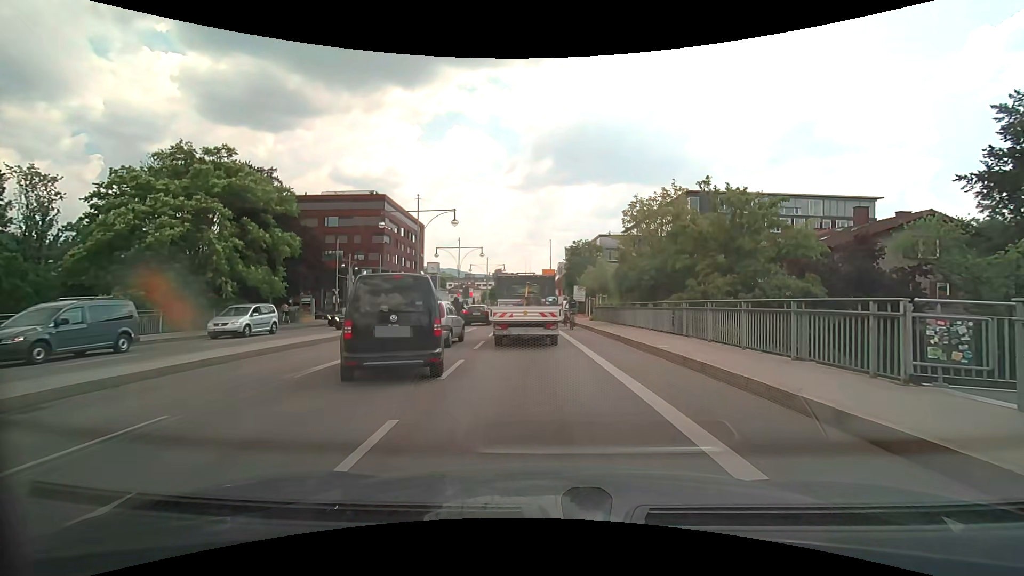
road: primary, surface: asphalt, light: Day
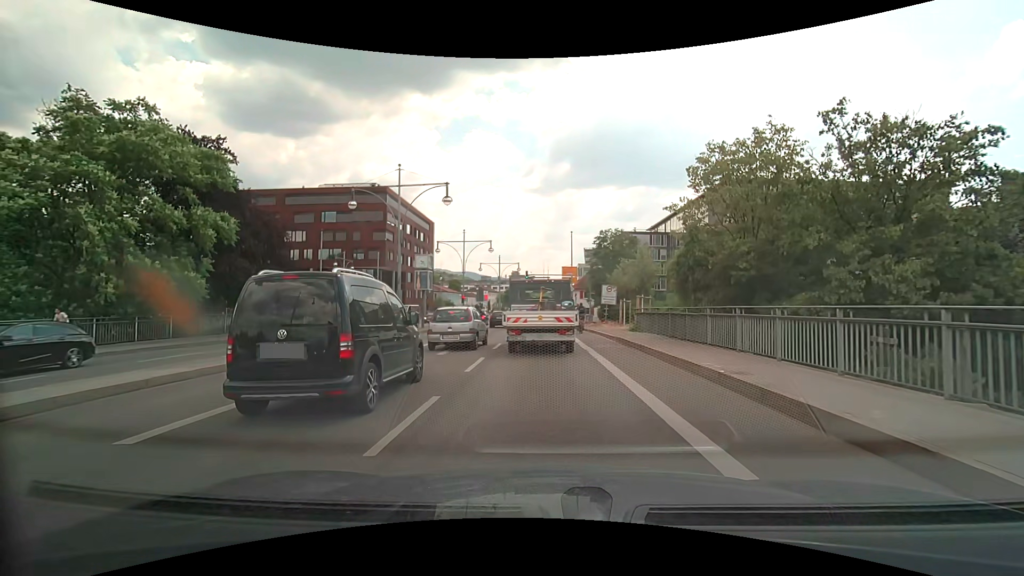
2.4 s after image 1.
(-0.2, +10.2) m; -2°
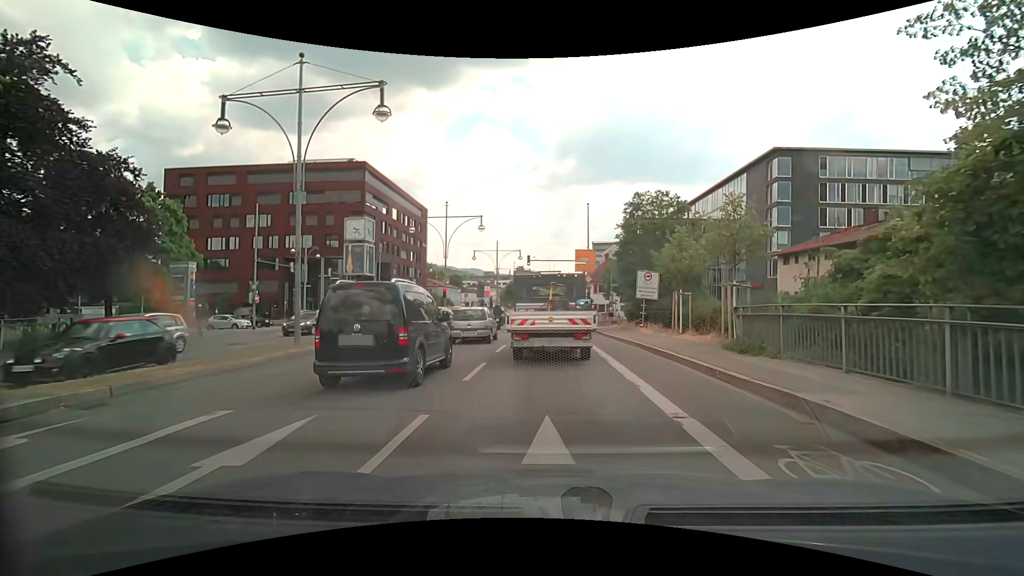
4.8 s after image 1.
(-0.1, +13.4) m; 0°
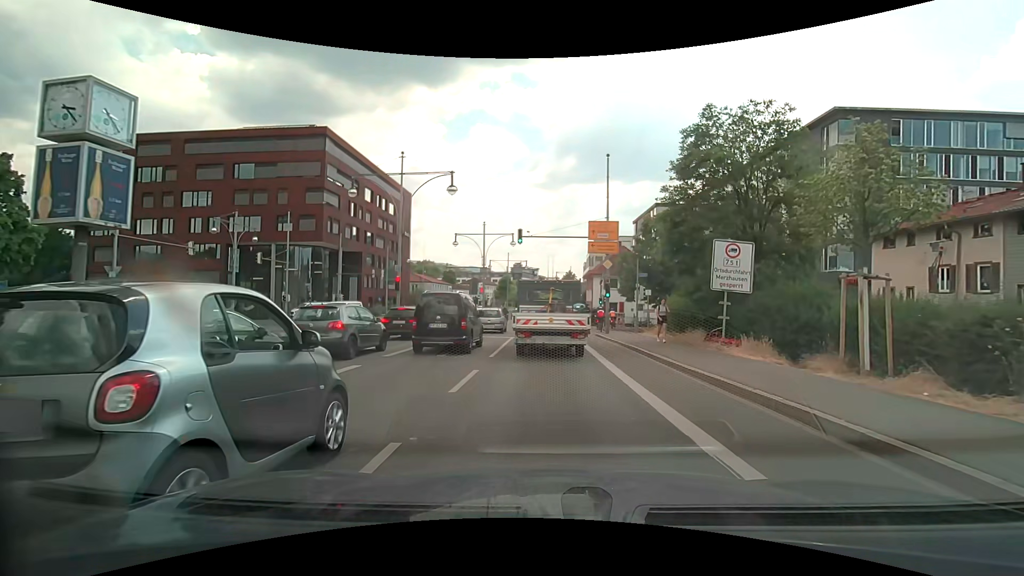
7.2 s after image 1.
(0.0, +13.3) m; 0°
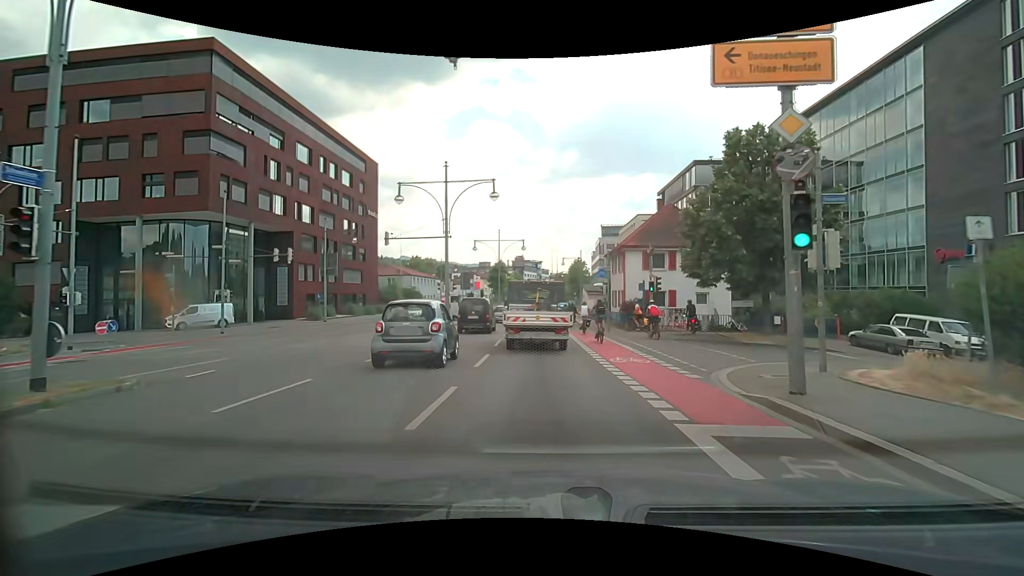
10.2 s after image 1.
(0.0, +21.2) m; -1°
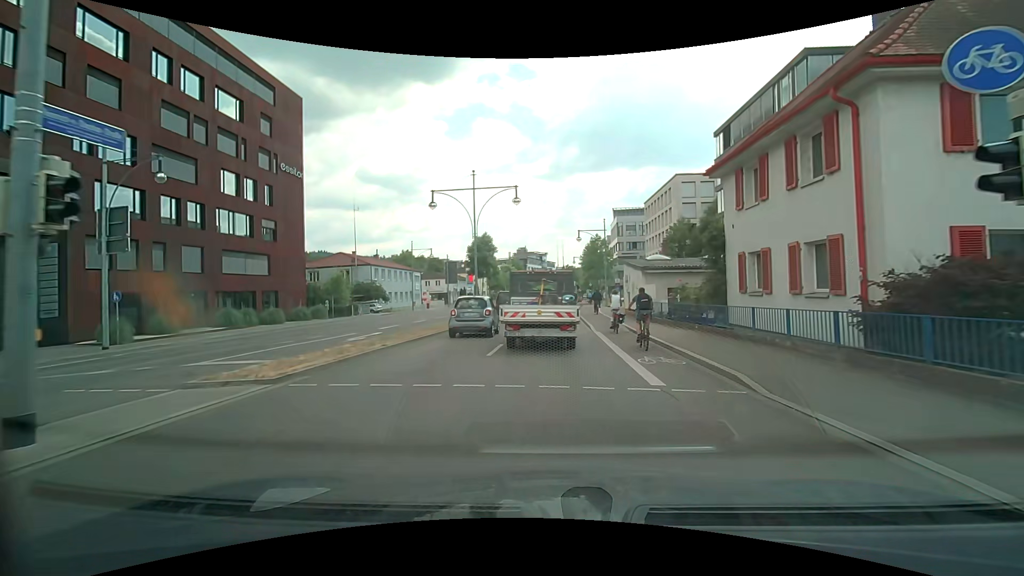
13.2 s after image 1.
(-0.4, +26.2) m; 0°
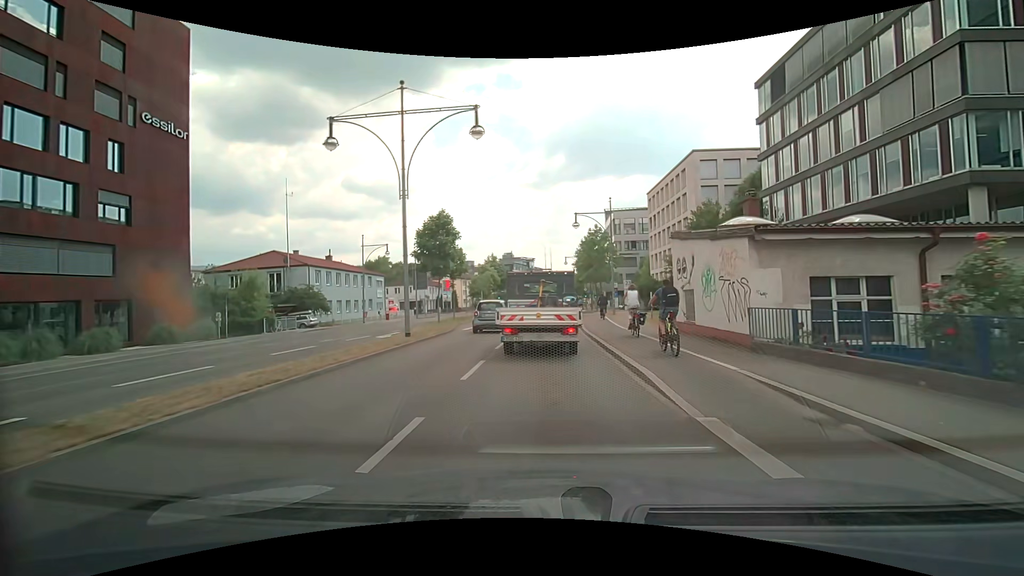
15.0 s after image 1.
(0.0, +15.5) m; 0°
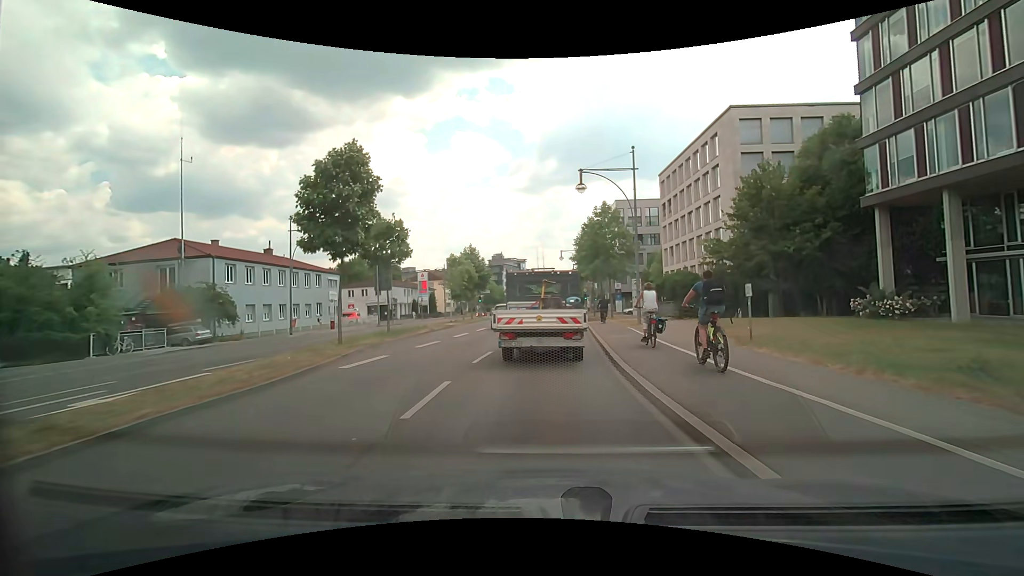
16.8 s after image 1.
(+0.4, +15.0) m; +1°
(0, +10) (0, +20) (+1, +30) (+1, +40) (+1, +50) (+1, +60) (+1, +70) (+1, +80) (+1, +90) (+2, +100) m
